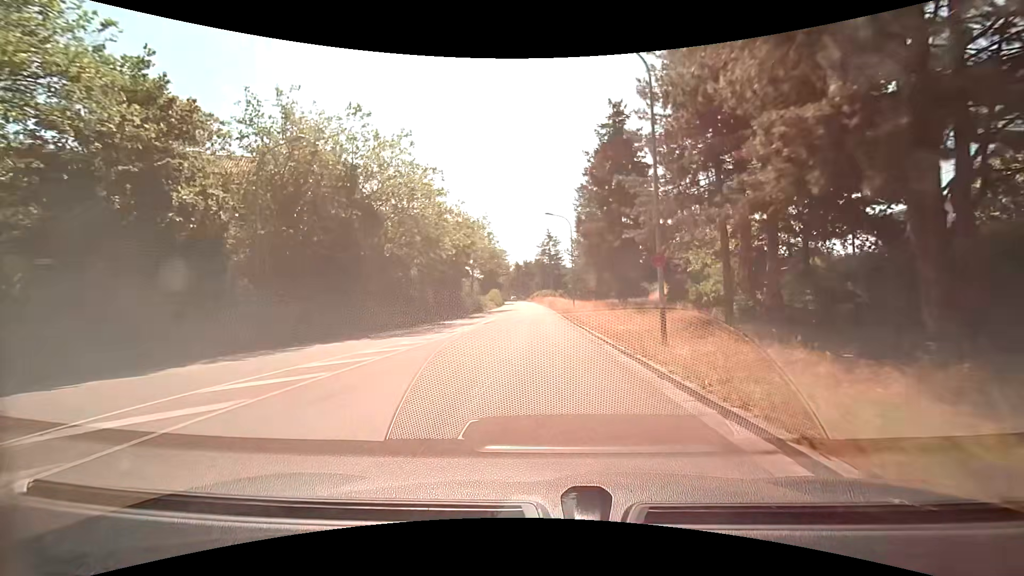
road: tertiary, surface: asphalt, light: Day
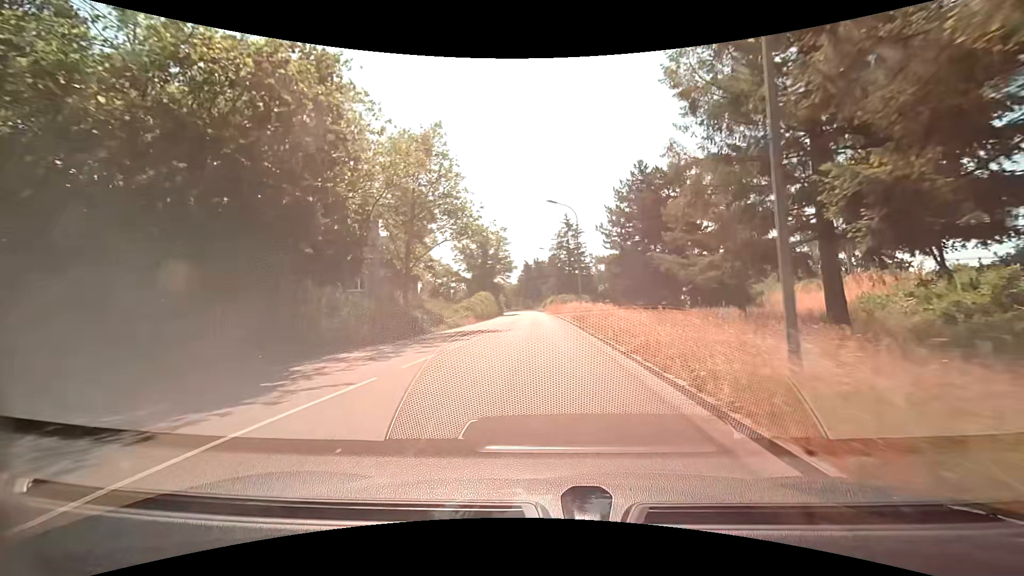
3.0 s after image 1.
(-0.4, +38.4) m; -2°
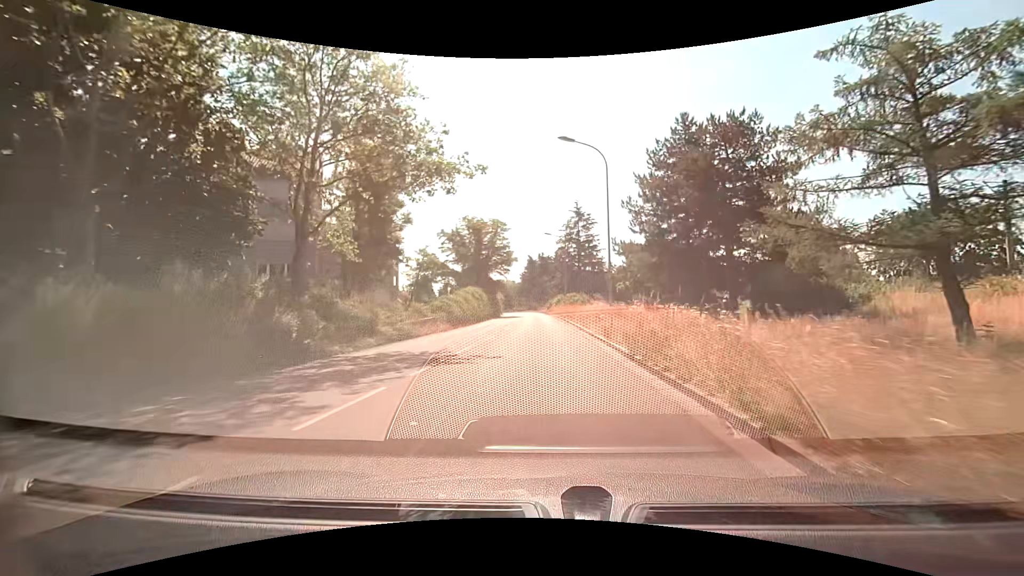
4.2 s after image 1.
(-0.1, +14.8) m; -2°
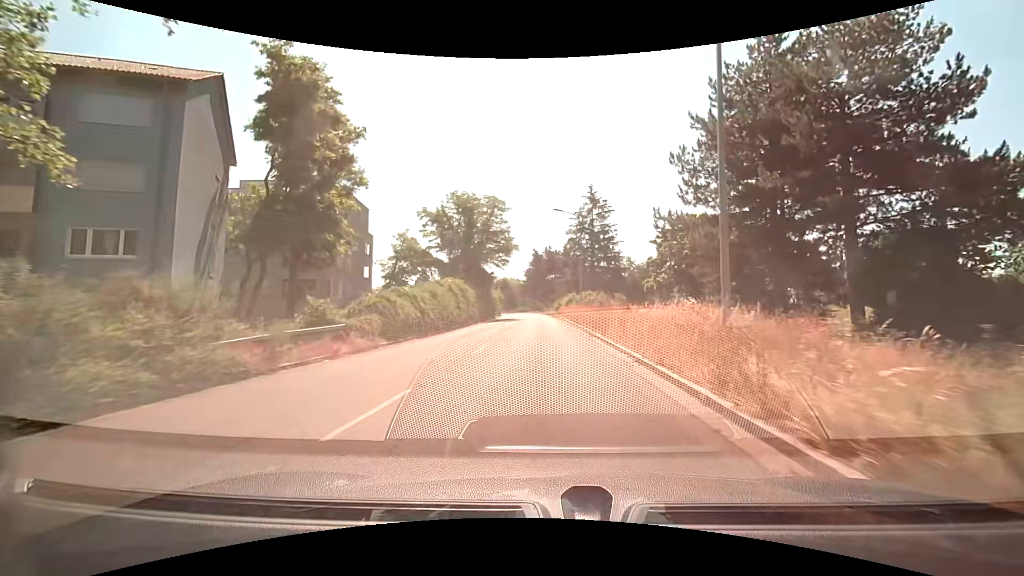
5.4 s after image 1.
(+0.1, +14.0) m; 0°
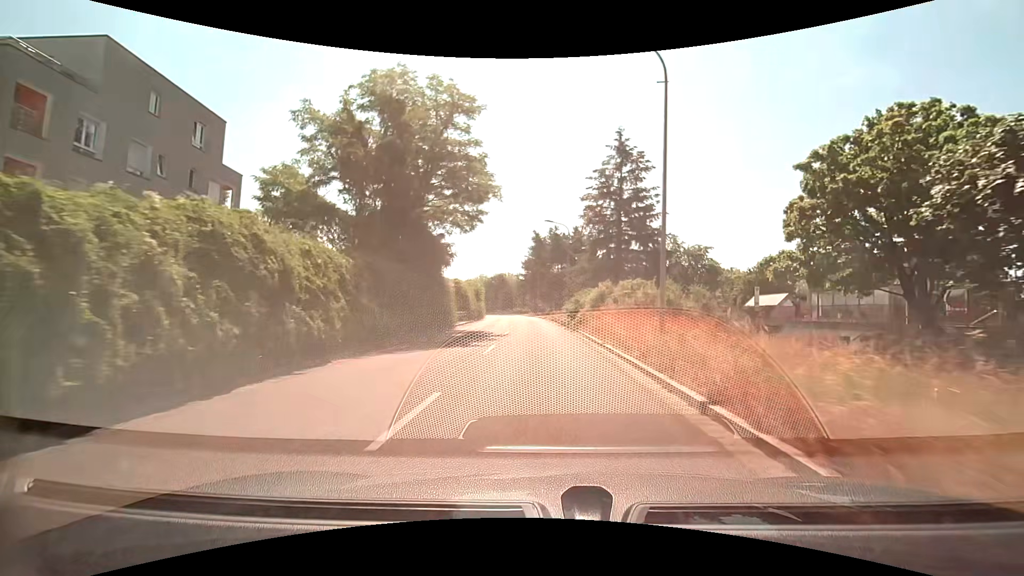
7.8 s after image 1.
(-0.1, +27.4) m; 0°
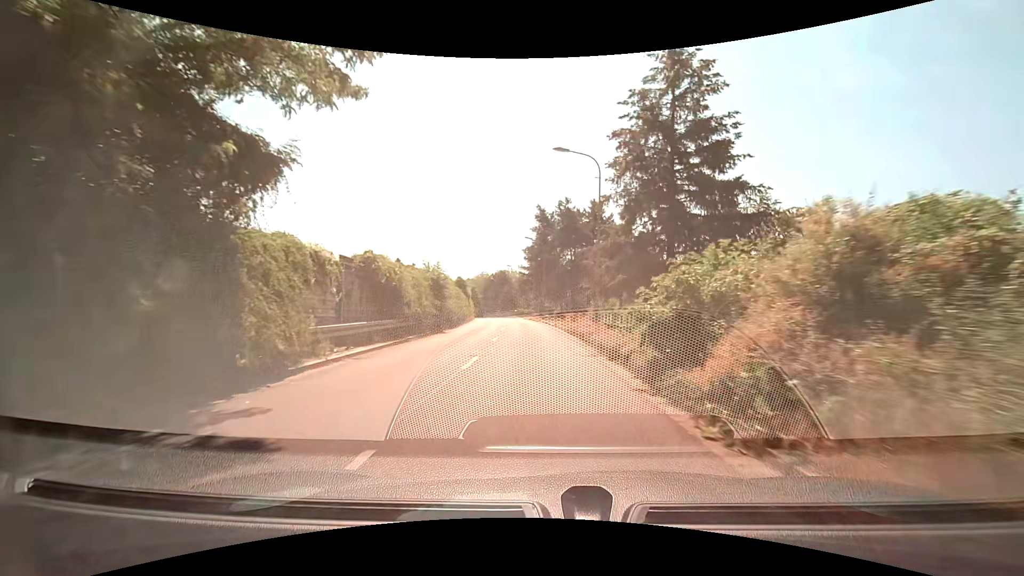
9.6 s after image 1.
(-0.1, +21.0) m; 0°
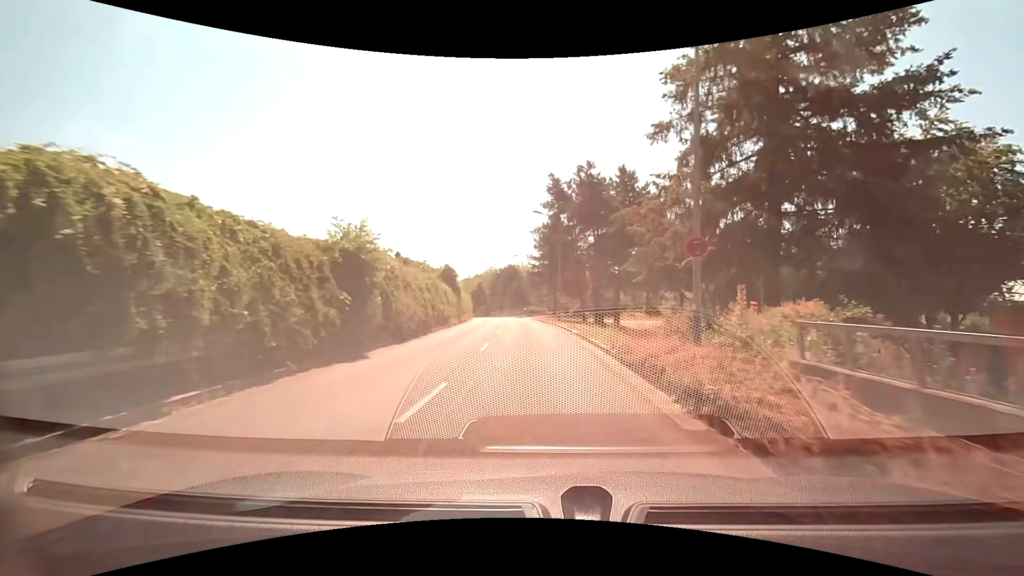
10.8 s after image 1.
(-0.3, +14.0) m; -2°
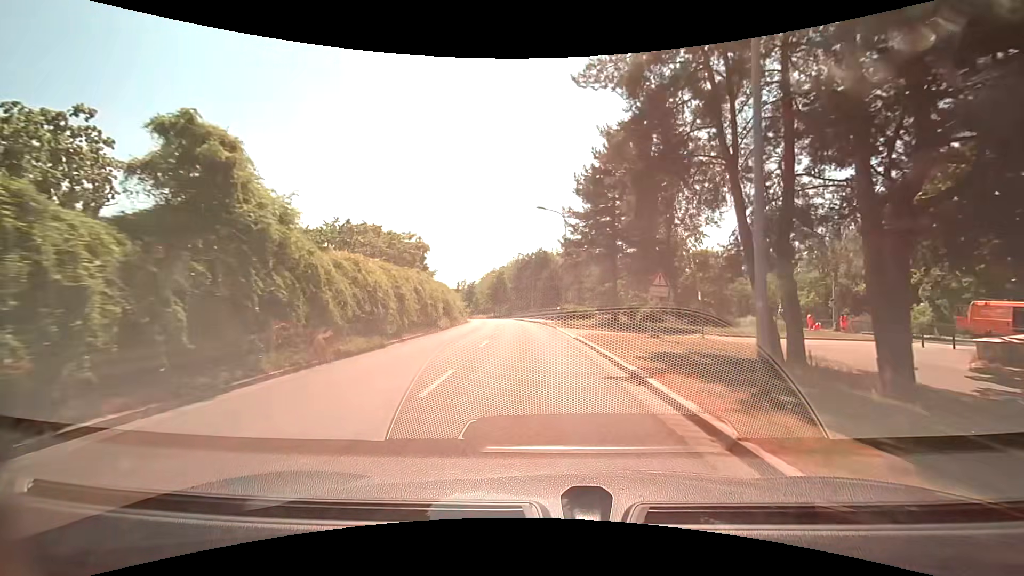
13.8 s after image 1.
(-1.1, +34.3) m; -4°
(0, +10) (0, +20) (-1, +30) (-2, +40) (-3, +50) (-4, +60) (-5, +70) (-7, +80) (-9, +89) (-11, +99) m
